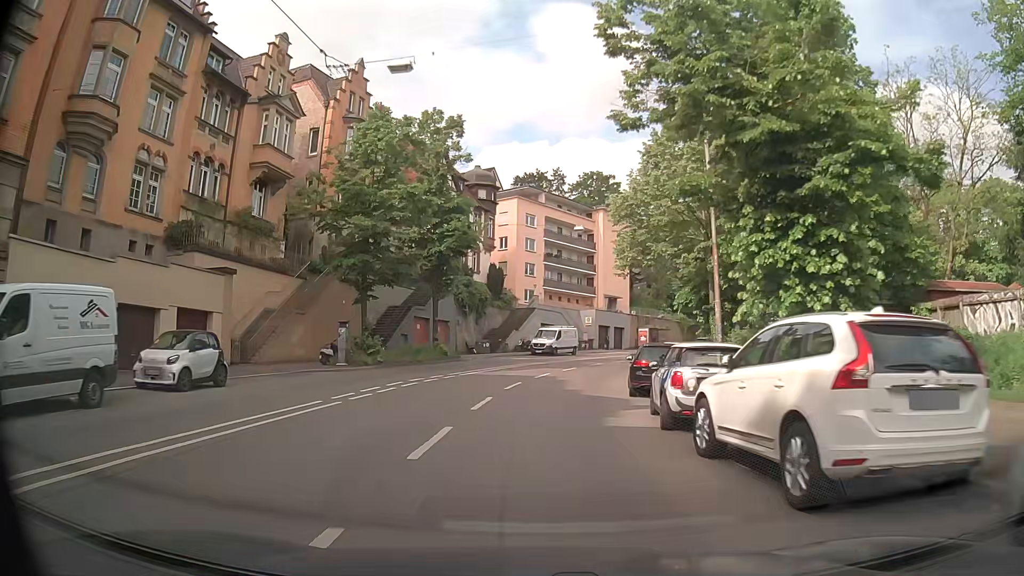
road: secondary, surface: asphalt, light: Day
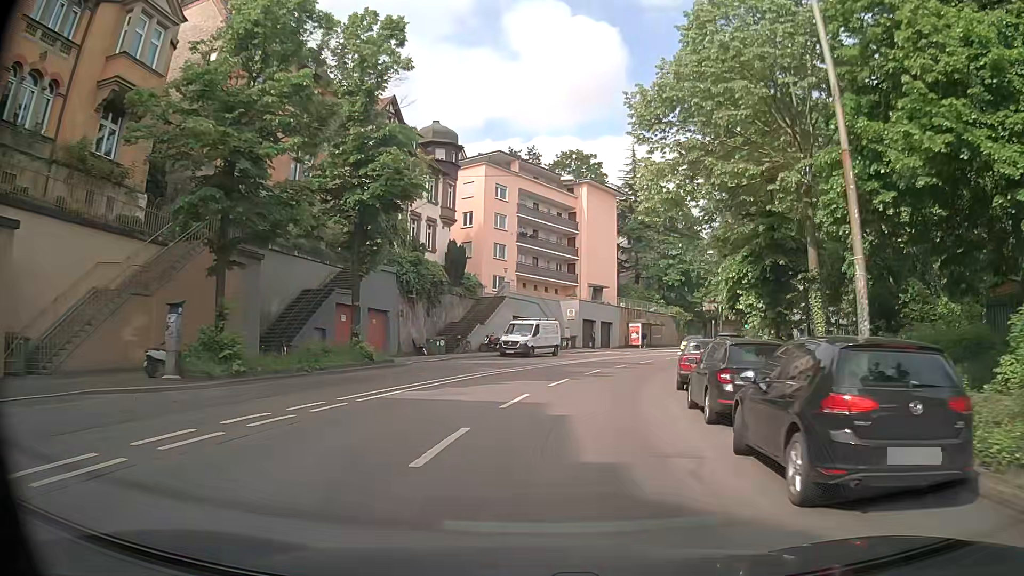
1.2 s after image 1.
(+0.1, +12.8) m; +3°
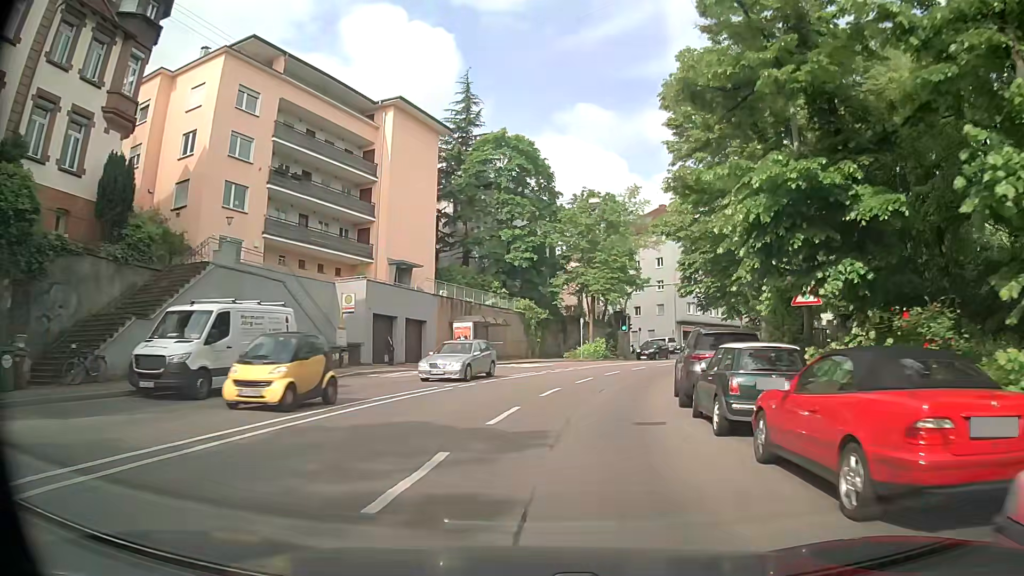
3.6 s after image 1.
(+3.0, +25.4) m; +14°
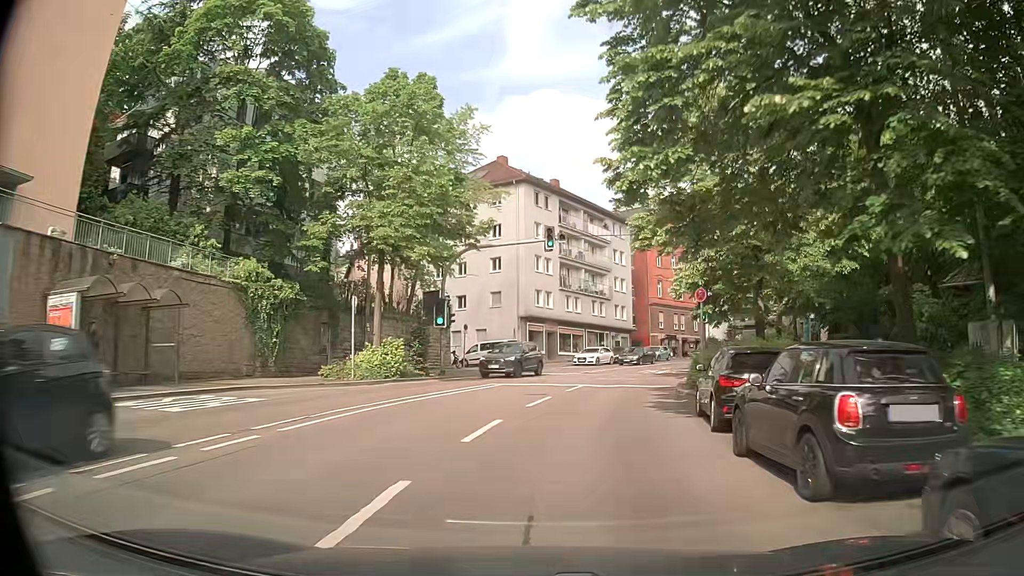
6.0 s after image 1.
(+3.4, +25.2) m; +15°
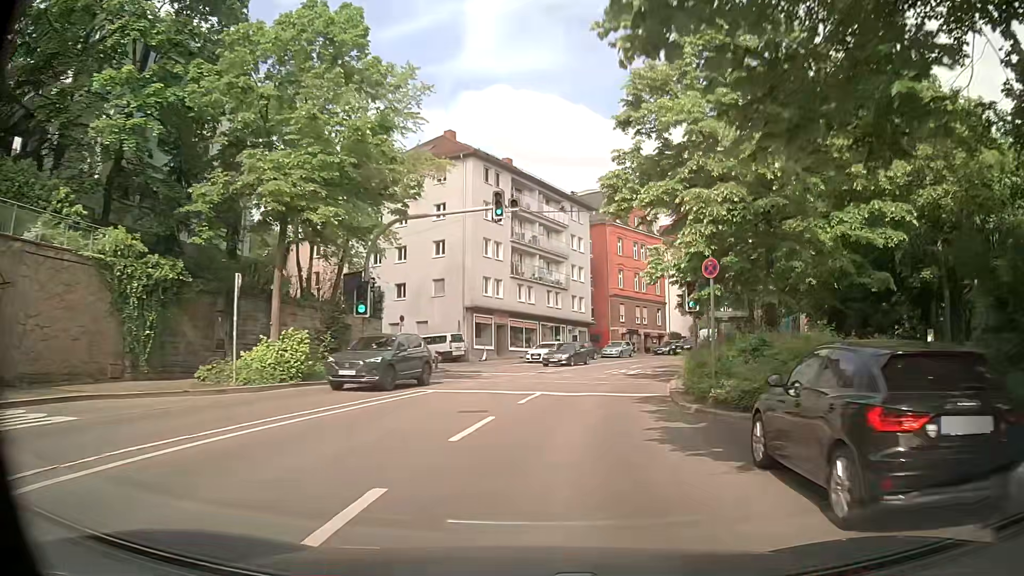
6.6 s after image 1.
(+0.3, +6.4) m; +4°
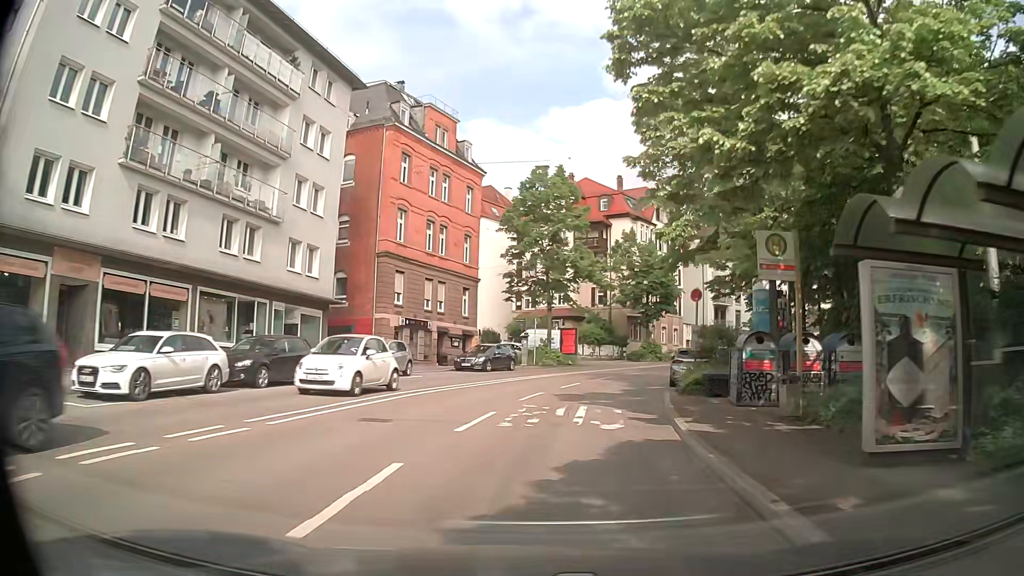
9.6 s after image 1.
(+5.1, +31.9) m; +17°
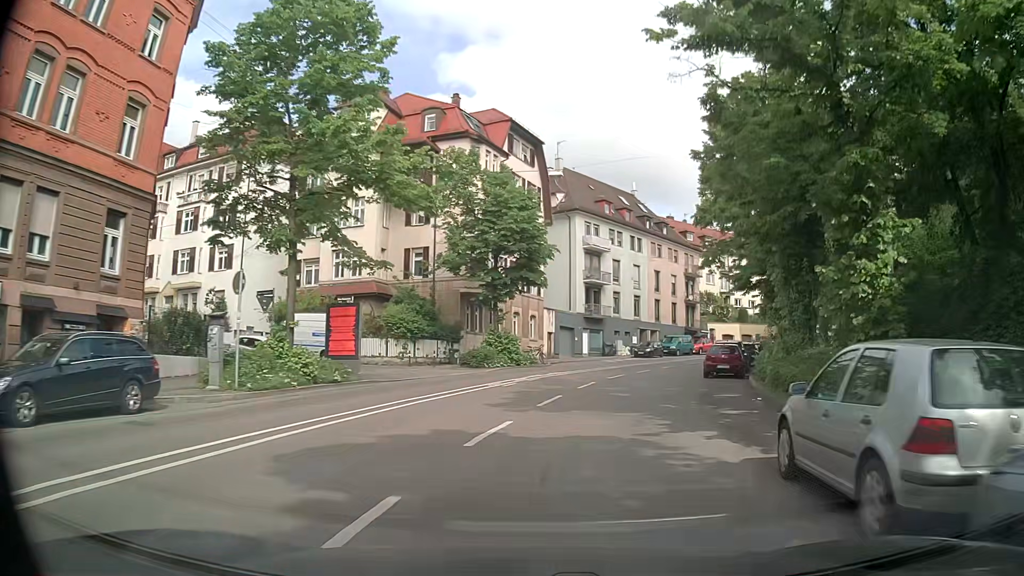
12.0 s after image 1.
(+2.9, +25.5) m; +14°
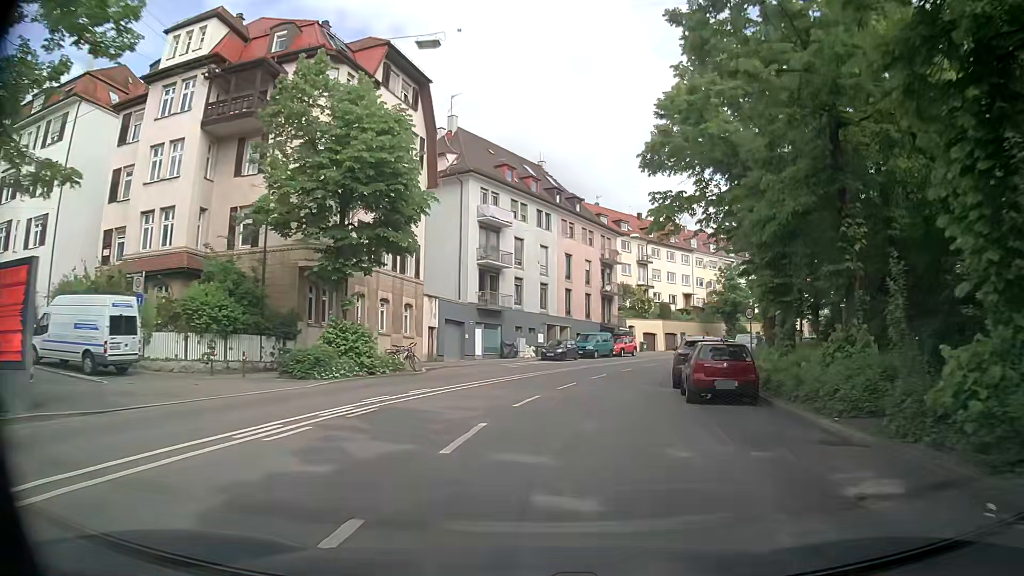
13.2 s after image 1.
(+1.0, +12.9) m; +8°
(+1, +10) (+2, +20) (+5, +30) (+8, +39) (+13, +48) (+18, +56) (+24, +64) (+31, +71) (+39, +78) (+47, +83) m
